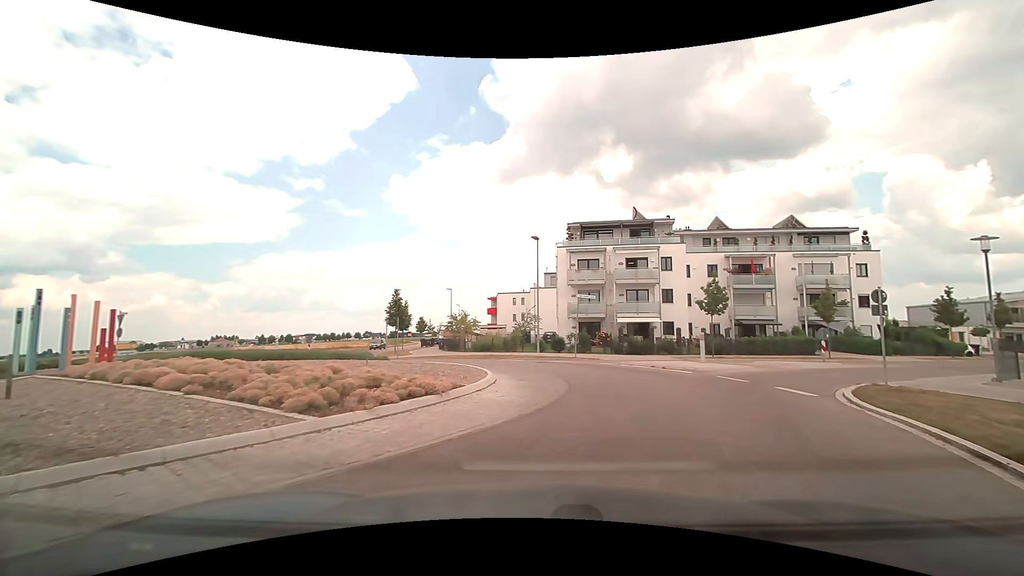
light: Day
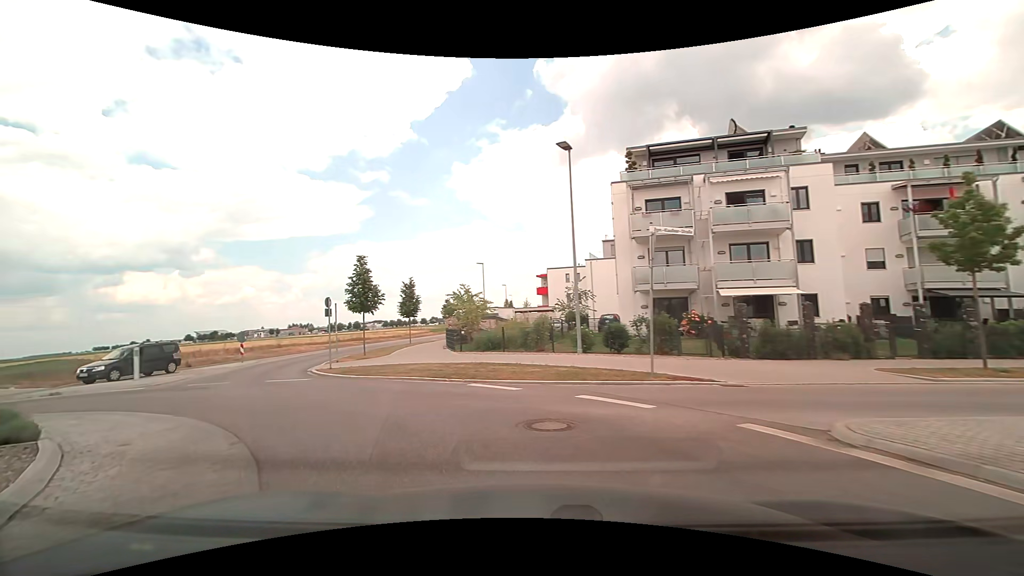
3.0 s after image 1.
(+1.5, +15.9) m; -7°
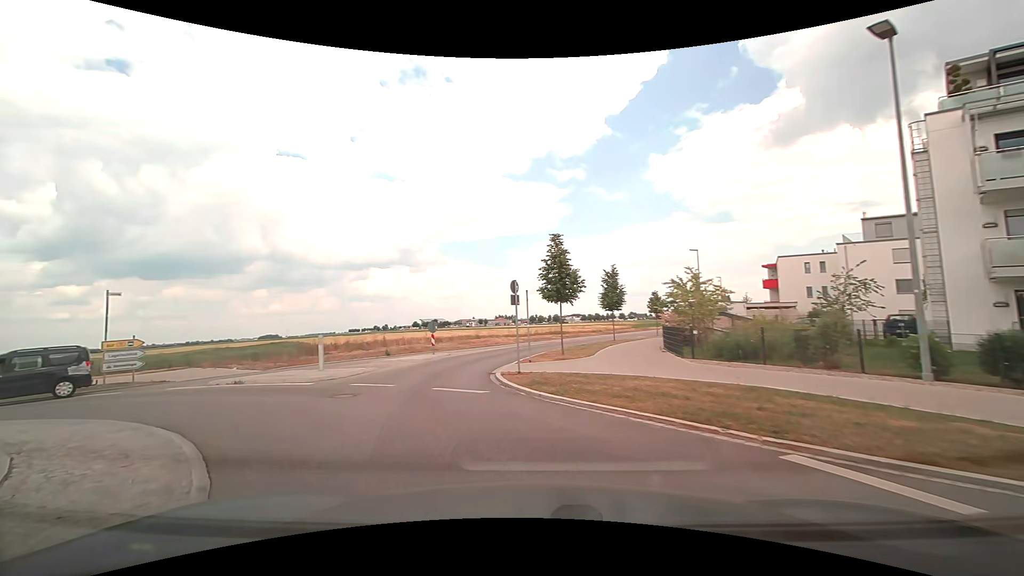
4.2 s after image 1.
(-1.2, +5.7) m; -23°
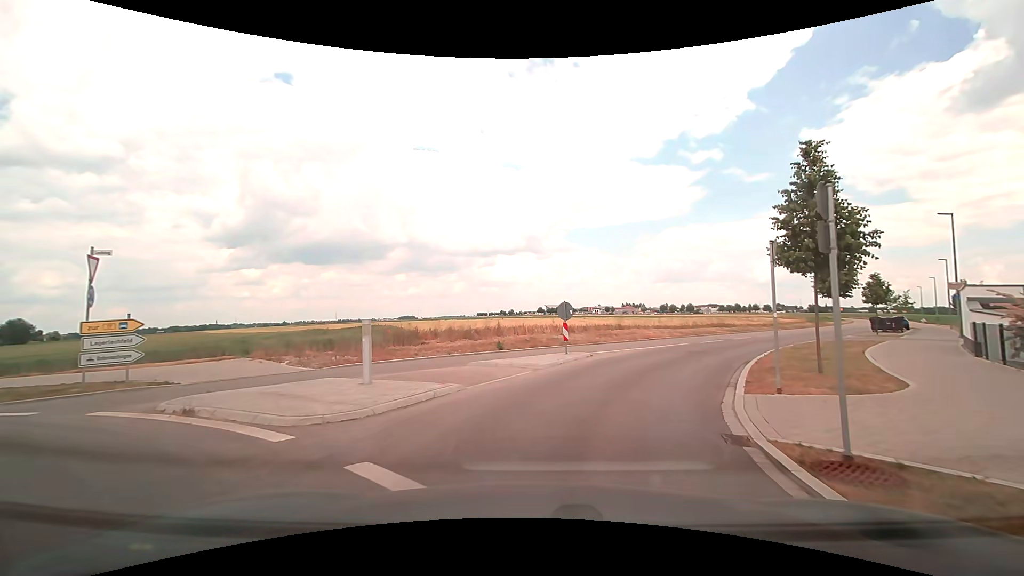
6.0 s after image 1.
(-1.7, +9.5) m; -14°
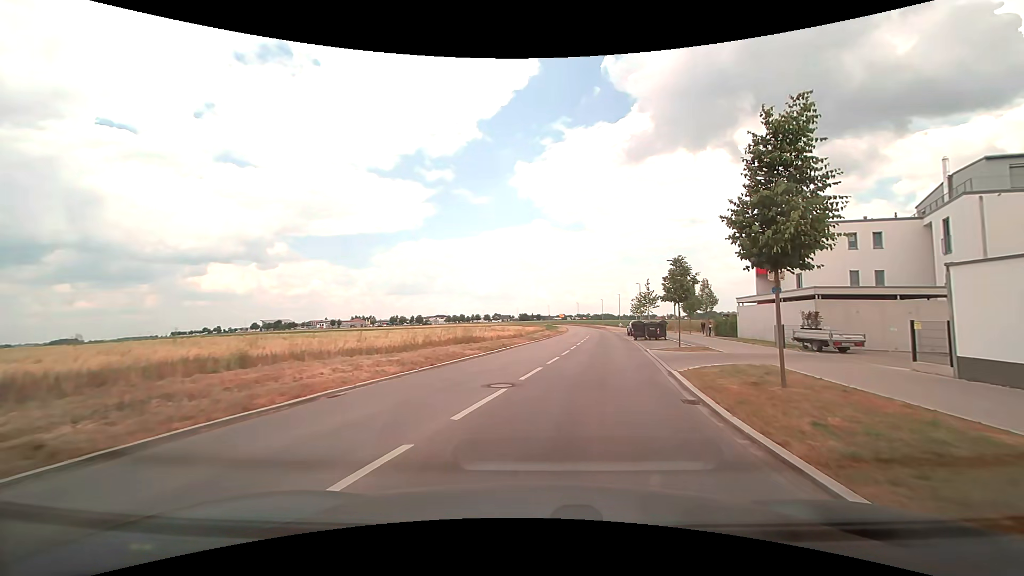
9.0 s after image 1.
(+4.6, +19.3) m; +29°
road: tertiary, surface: asphalt
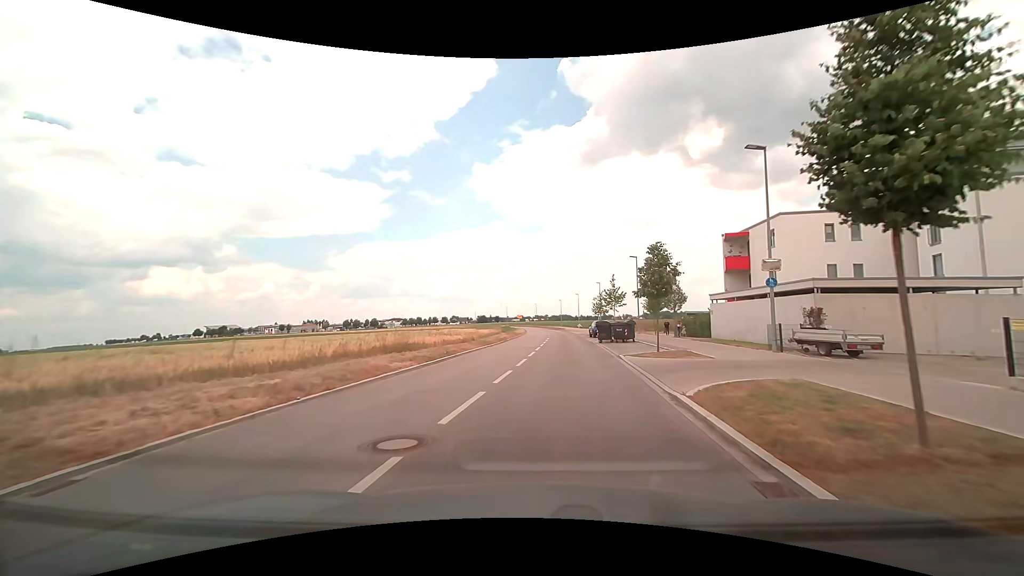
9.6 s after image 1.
(+0.3, +4.7) m; +5°
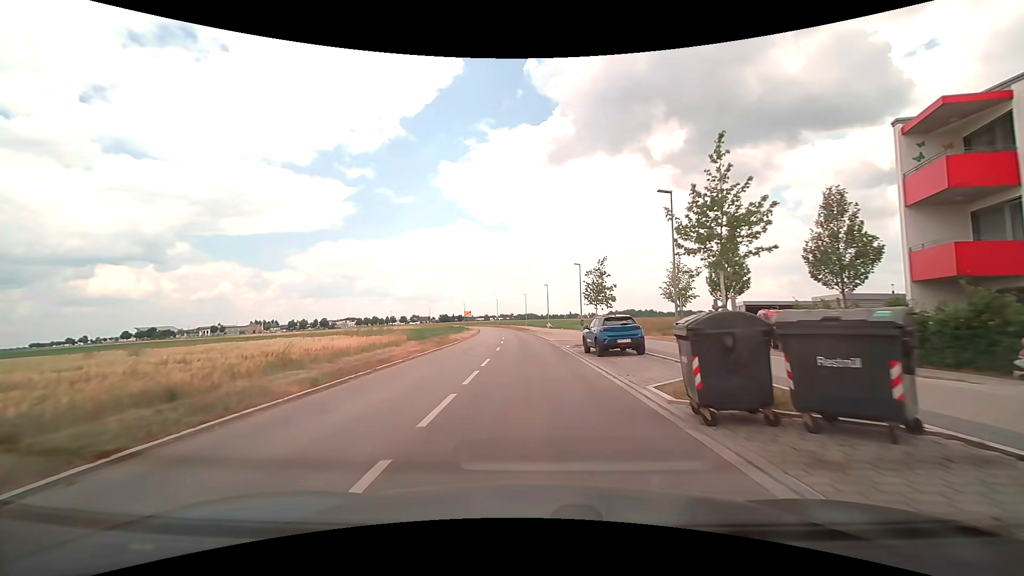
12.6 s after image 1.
(+1.6, +27.3) m; +4°
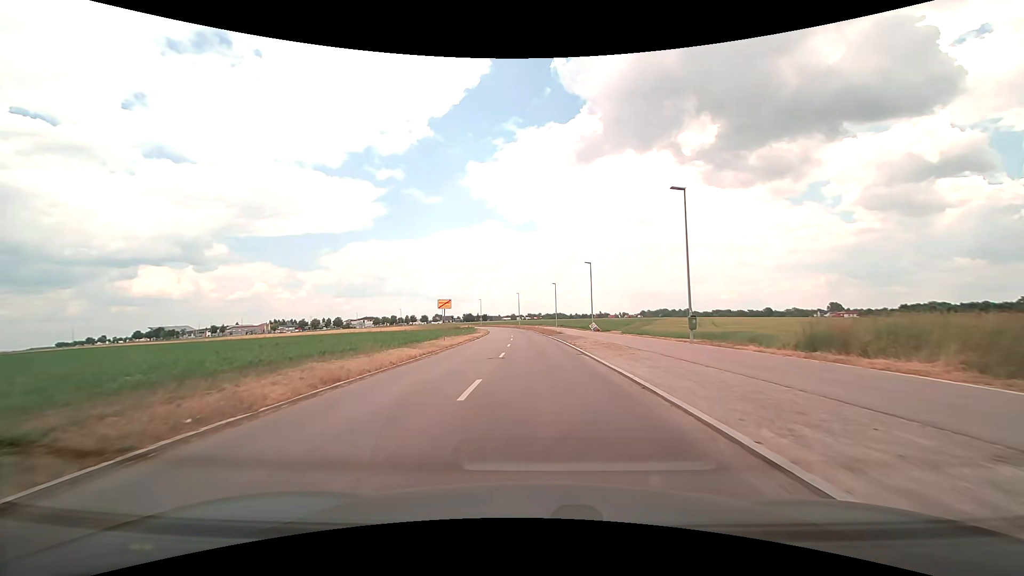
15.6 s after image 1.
(-0.7, +34.4) m; -3°
(0, +10) (0, +20) (0, +30) (-1, +40) (-1, +50) (-1, +60) (-2, +70) (-3, +80) (-4, +90) (-5, +100) m
